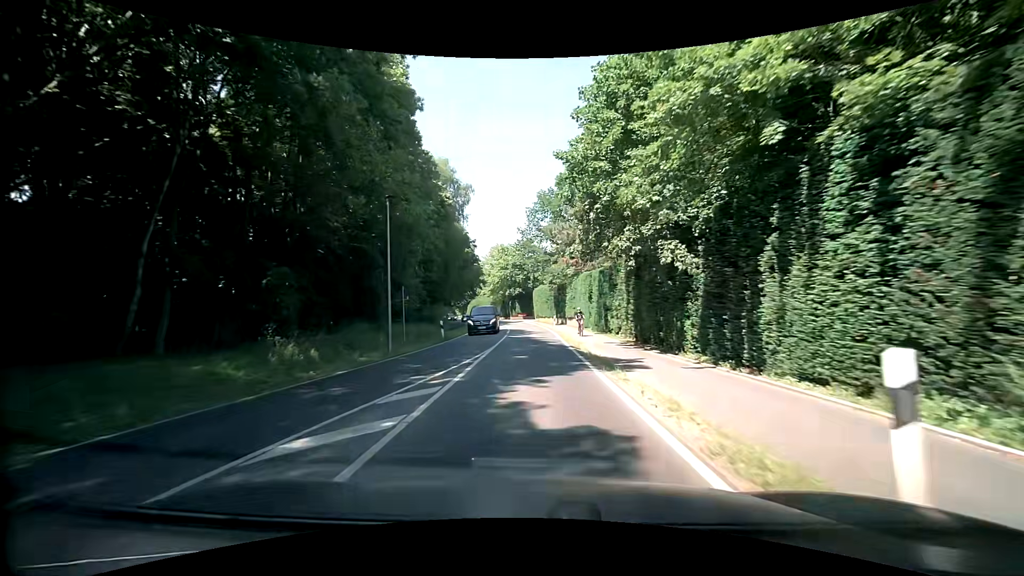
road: secondary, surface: asphalt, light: Day
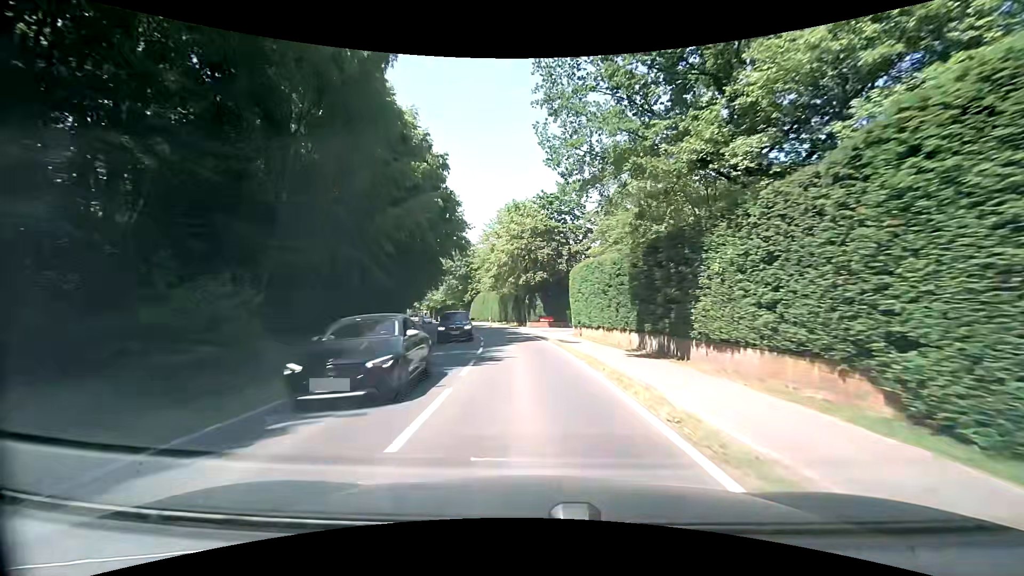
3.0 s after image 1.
(-1.1, +40.8) m; -2°
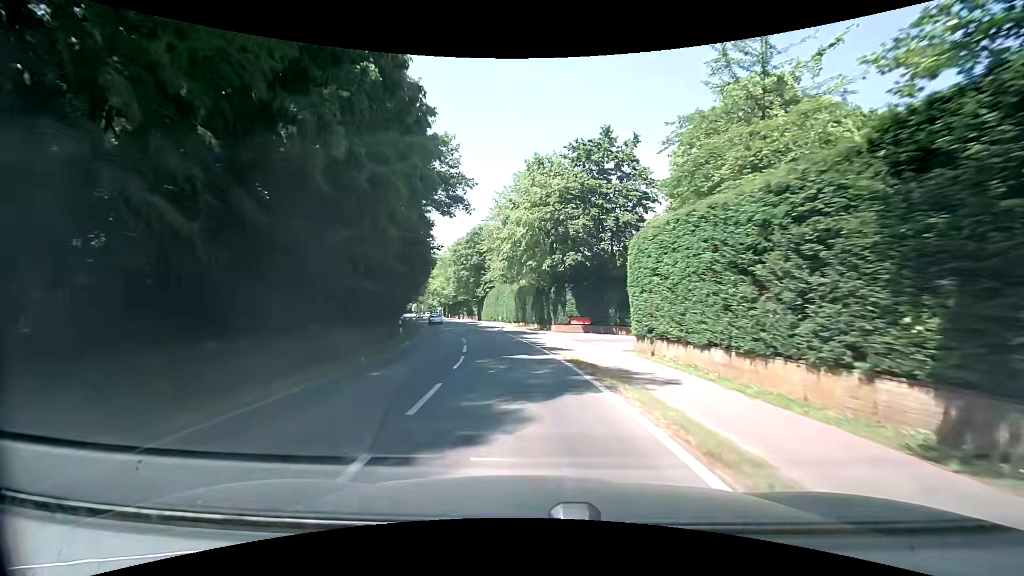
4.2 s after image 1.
(-0.7, +16.3) m; -4°
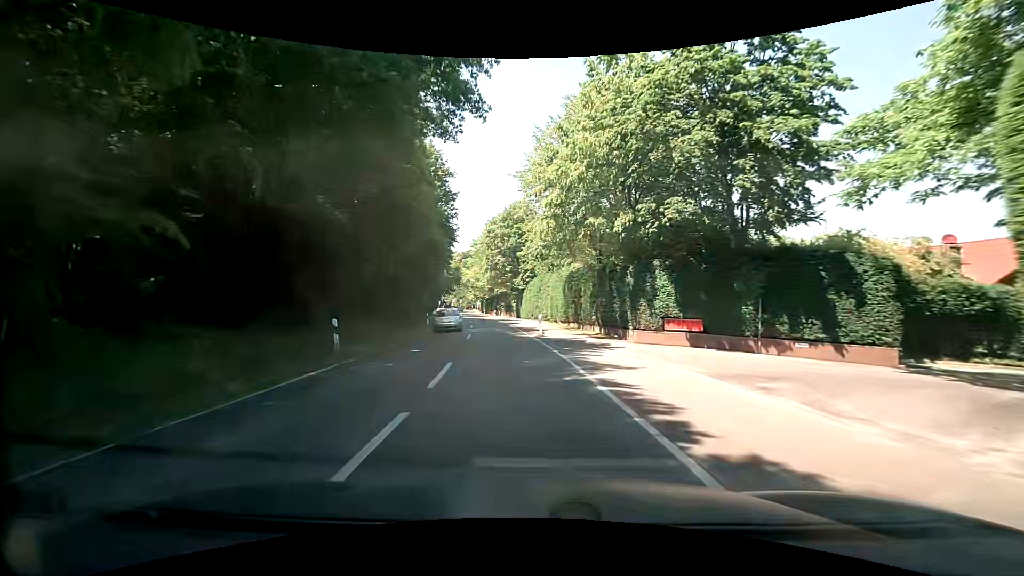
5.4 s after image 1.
(-0.6, +16.4) m; -5°
